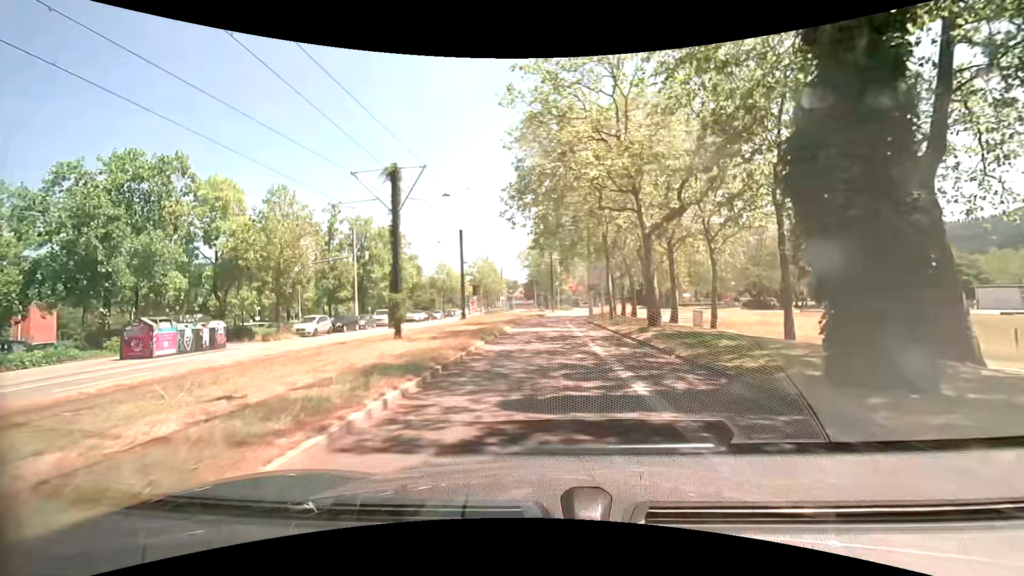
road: secondary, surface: asphalt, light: Day
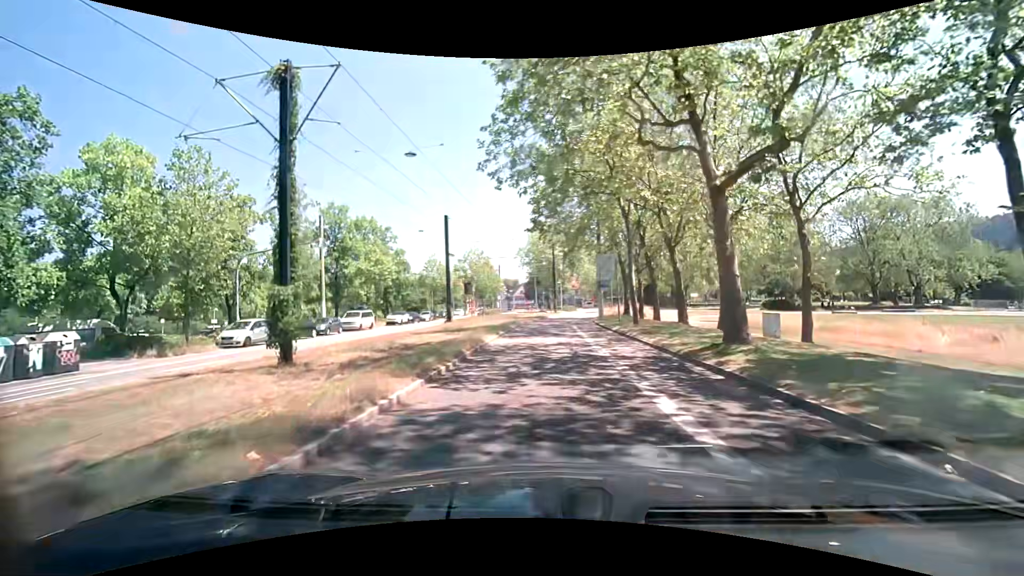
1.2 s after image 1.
(-0.1, +8.7) m; -1°
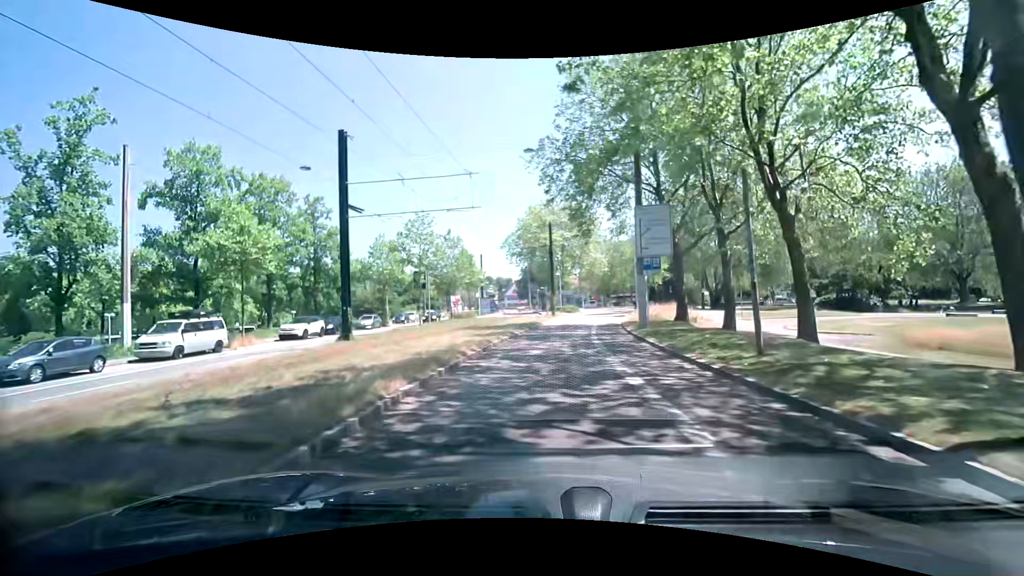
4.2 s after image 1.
(+0.5, +22.1) m; +1°
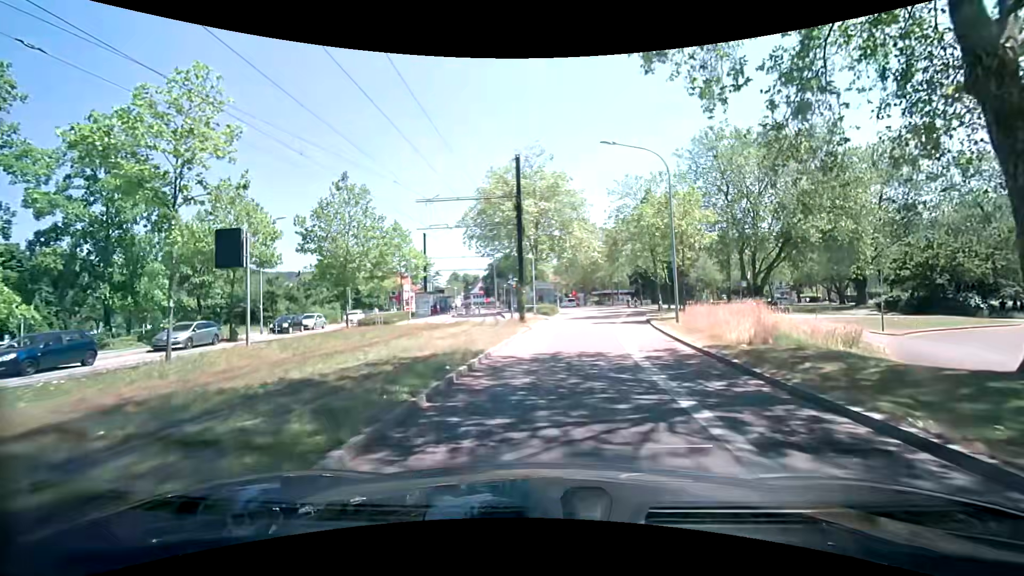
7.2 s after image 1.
(+0.7, +22.3) m; +4°
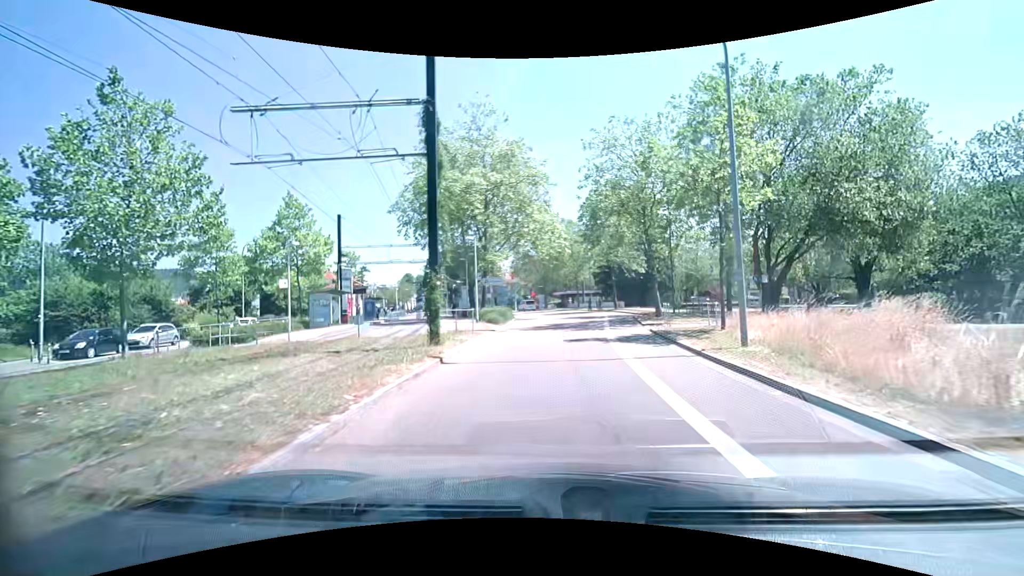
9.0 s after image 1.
(+0.7, +13.4) m; +5°
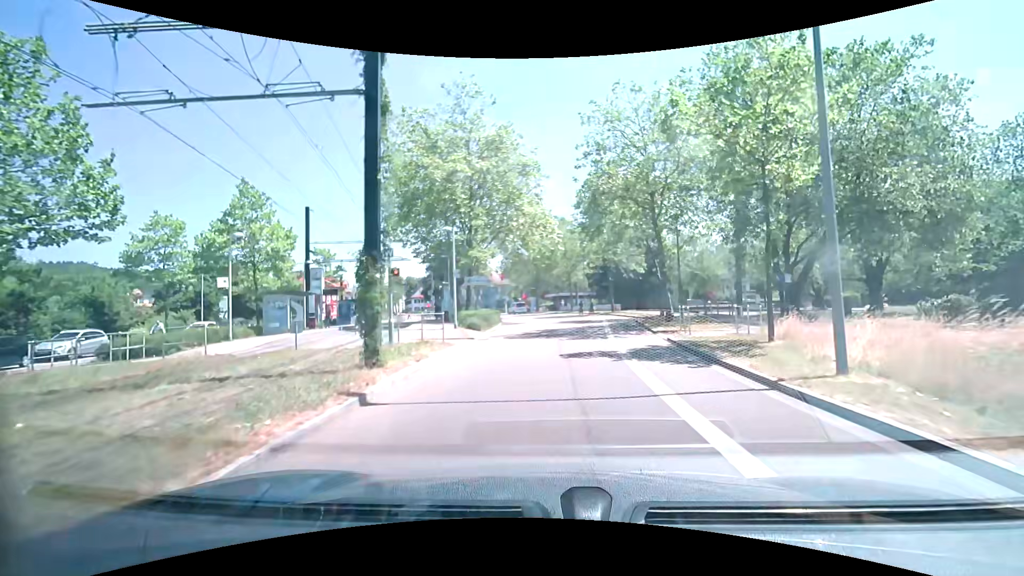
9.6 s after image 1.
(+0.1, +4.5) m; +2°
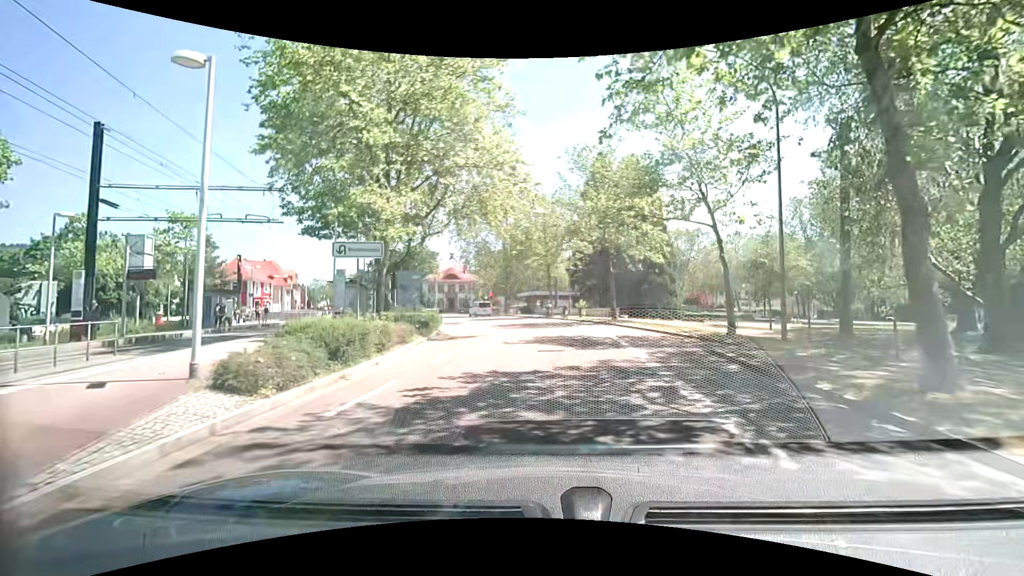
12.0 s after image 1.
(+0.3, +17.1) m; +2°
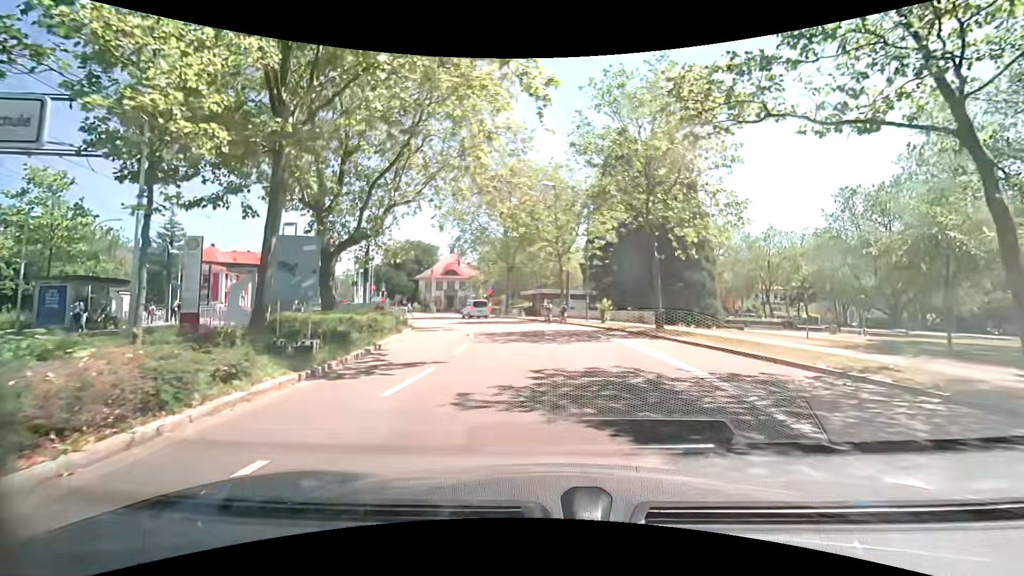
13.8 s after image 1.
(0.0, +10.5) m; -3°
